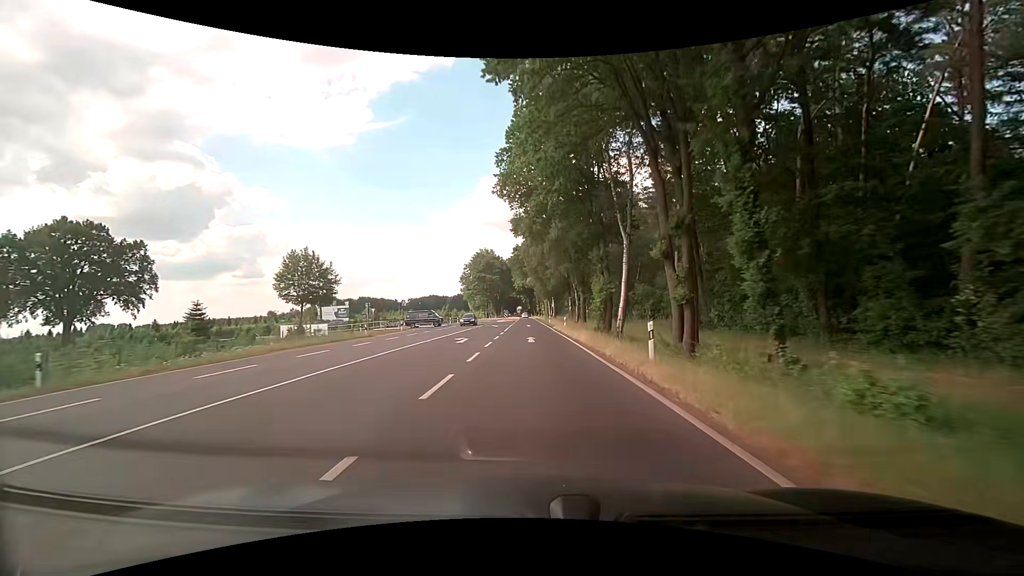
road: primary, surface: asphalt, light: Day
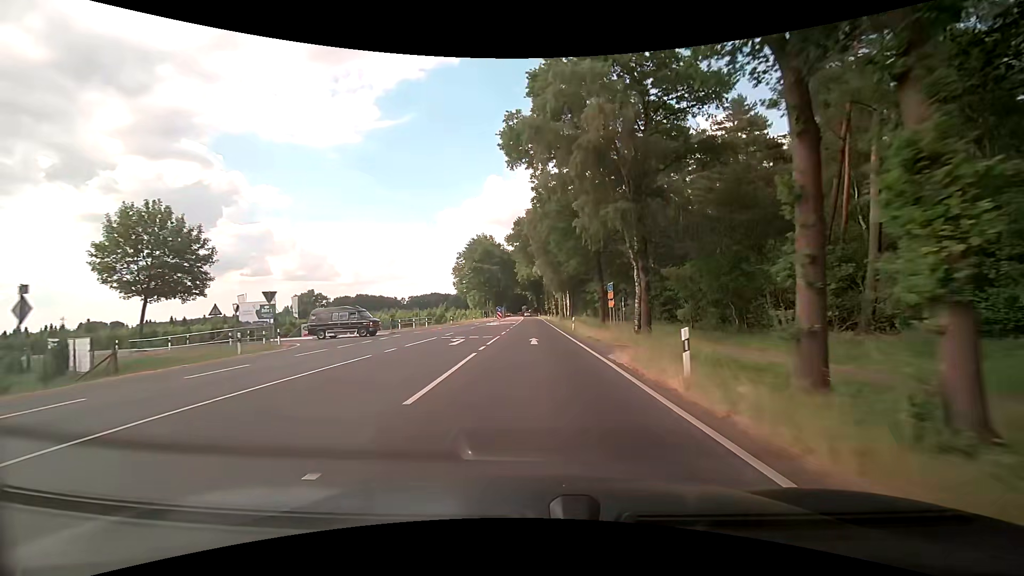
(-0.3, +31.1) m; -1°
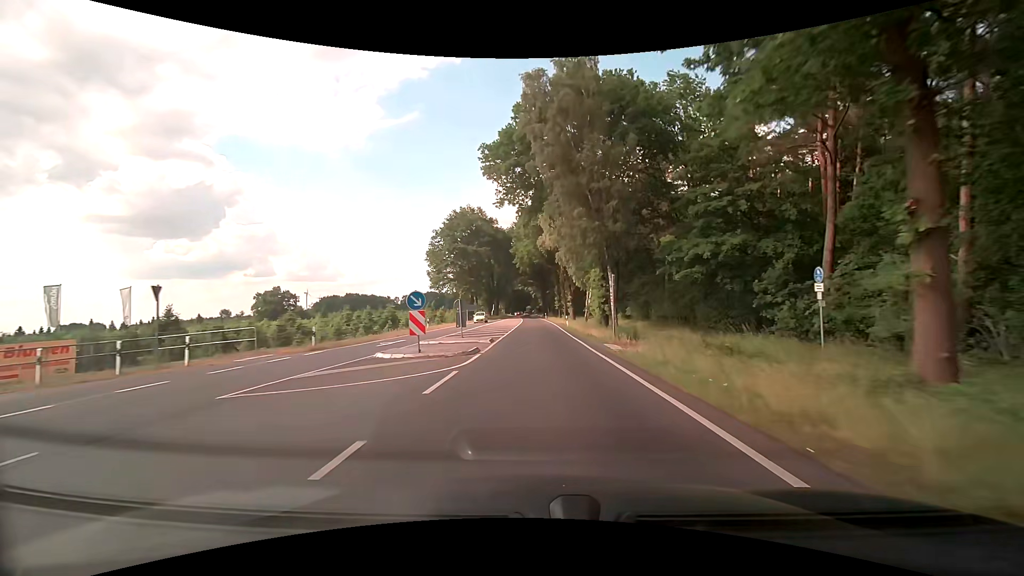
(-0.1, +41.0) m; 0°
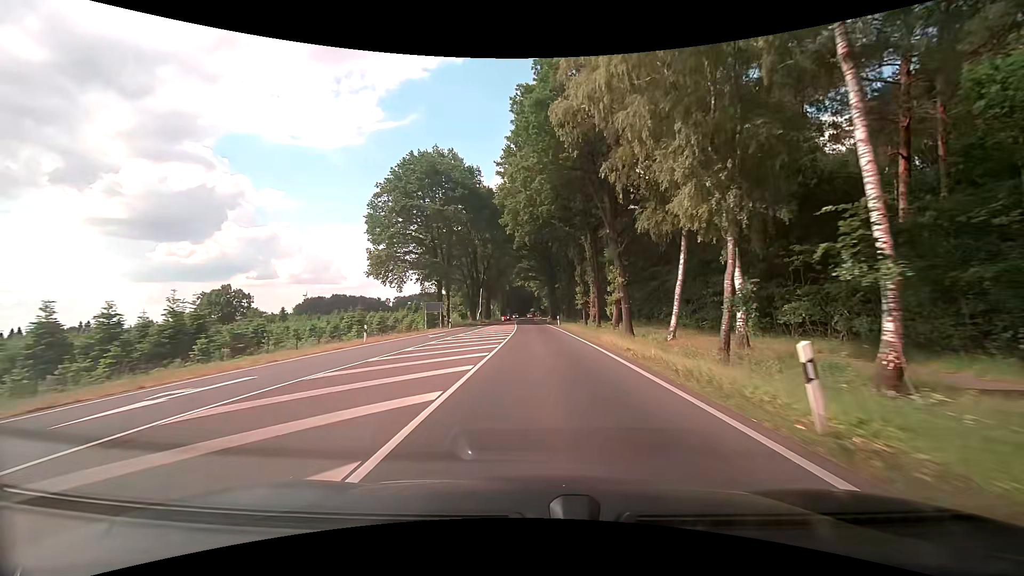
(-0.6, +40.6) m; -1°
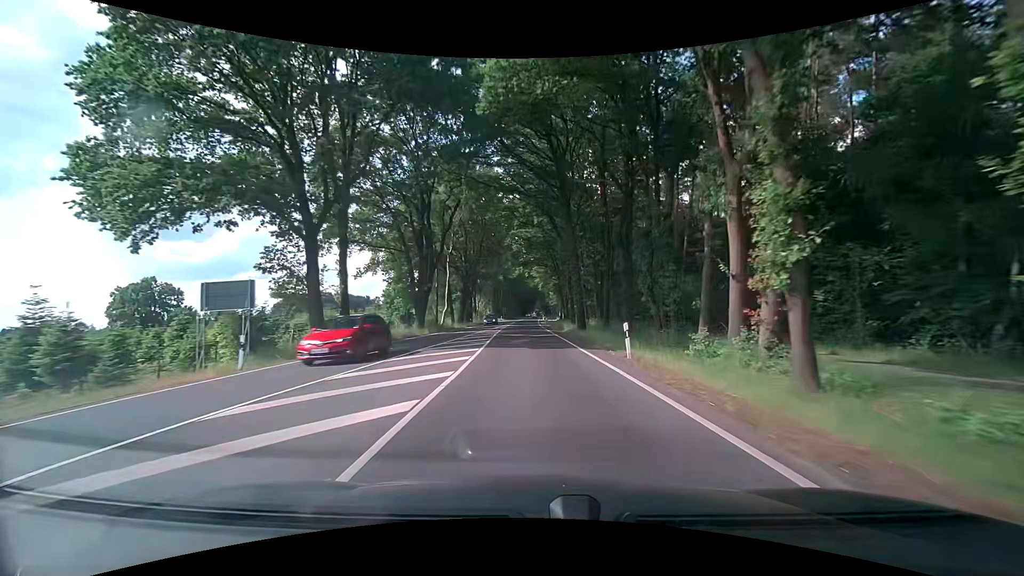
(-0.1, +40.6) m; 0°
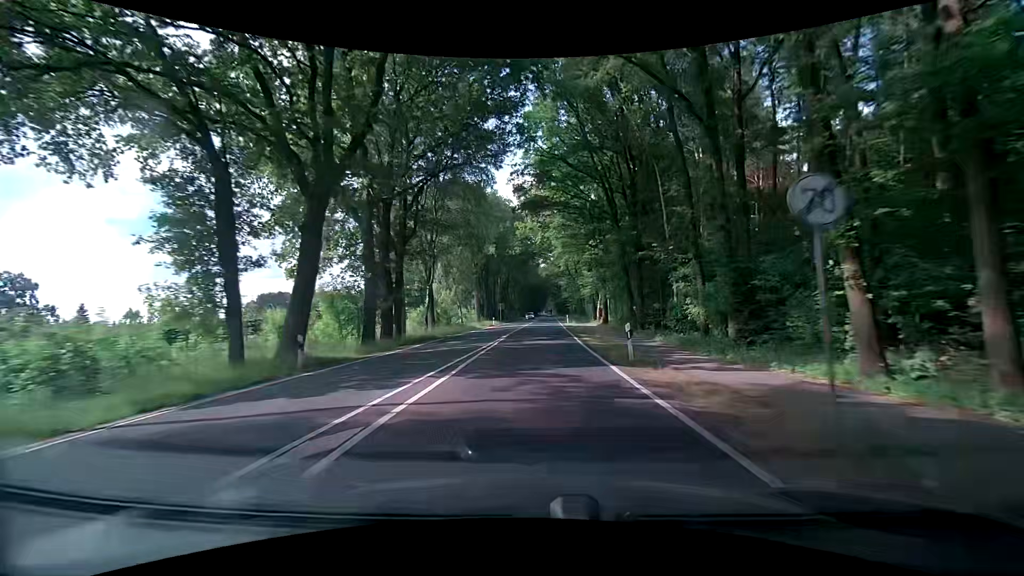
(-0.8, +51.1) m; -1°
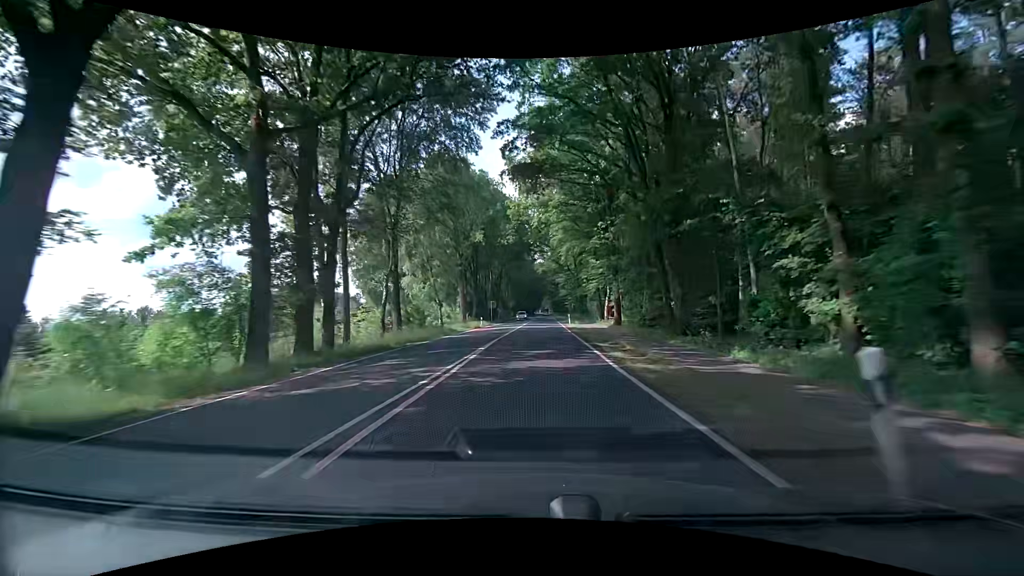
(0.0, +10.5) m; +1°
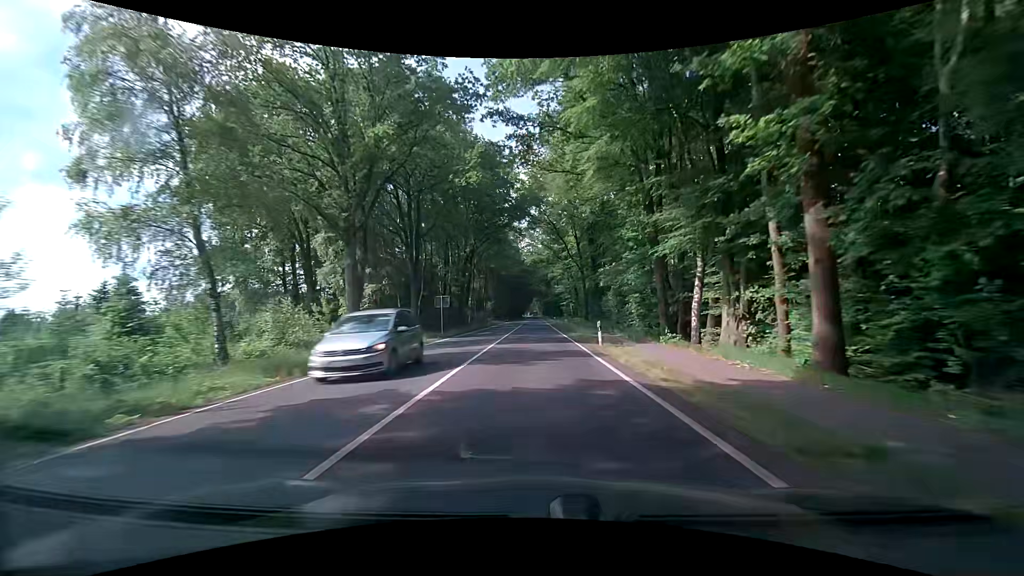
(+0.6, +32.7) m; +1°
(0, +10) (0, +20) (0, +30) (+1, +40) (+1, +50) (+1, +60) (+1, +70) (+1, +80) (+1, +90) (+1, +100) m
